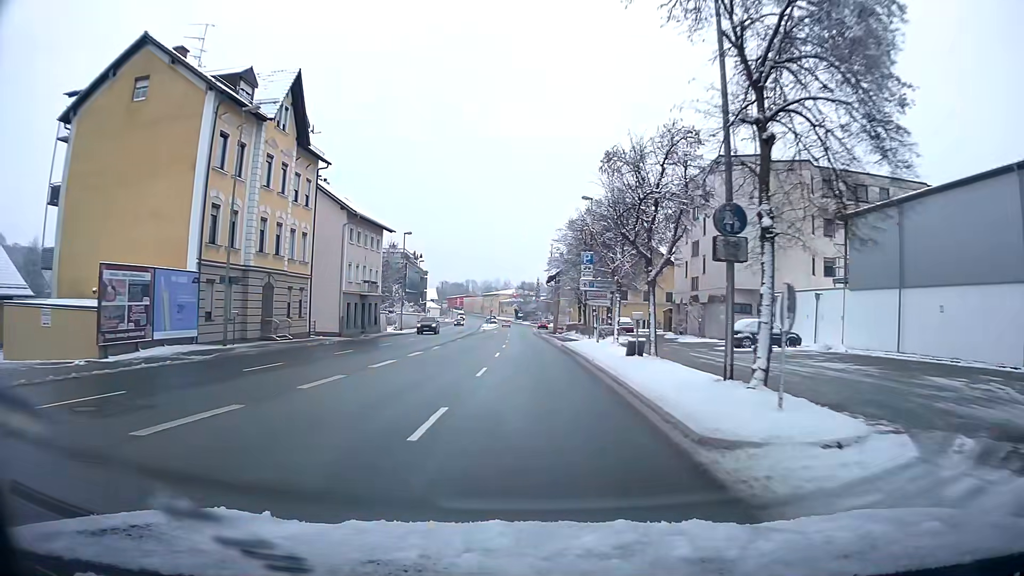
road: primary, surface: asphalt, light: Day
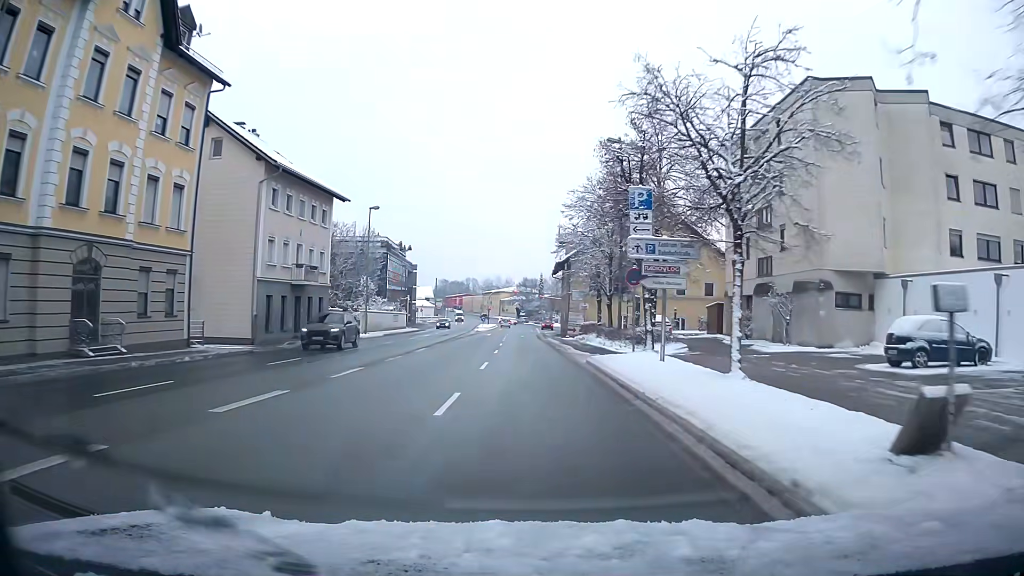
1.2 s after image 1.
(0.0, +16.0) m; 0°
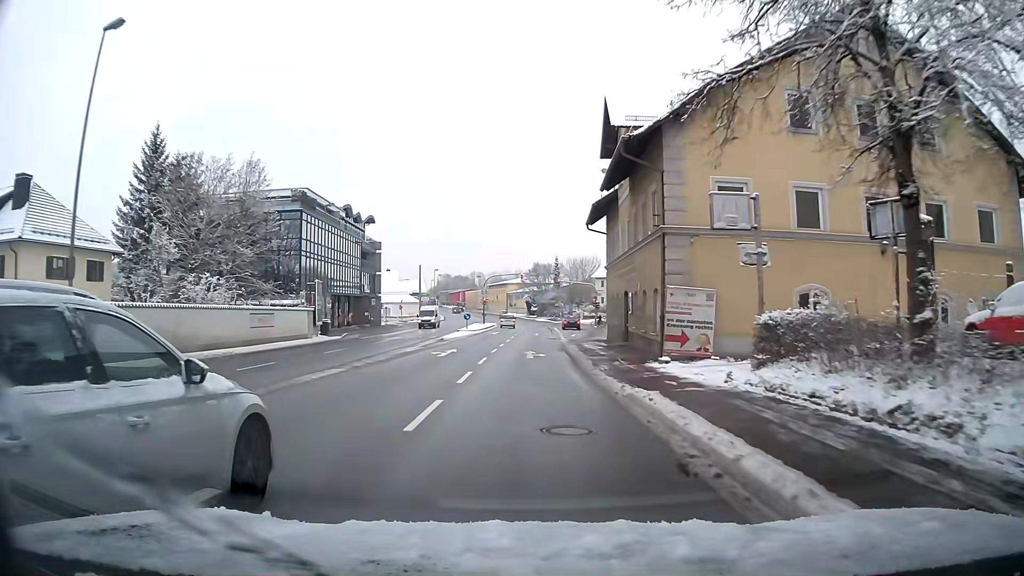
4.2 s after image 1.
(-0.4, +37.5) m; -1°
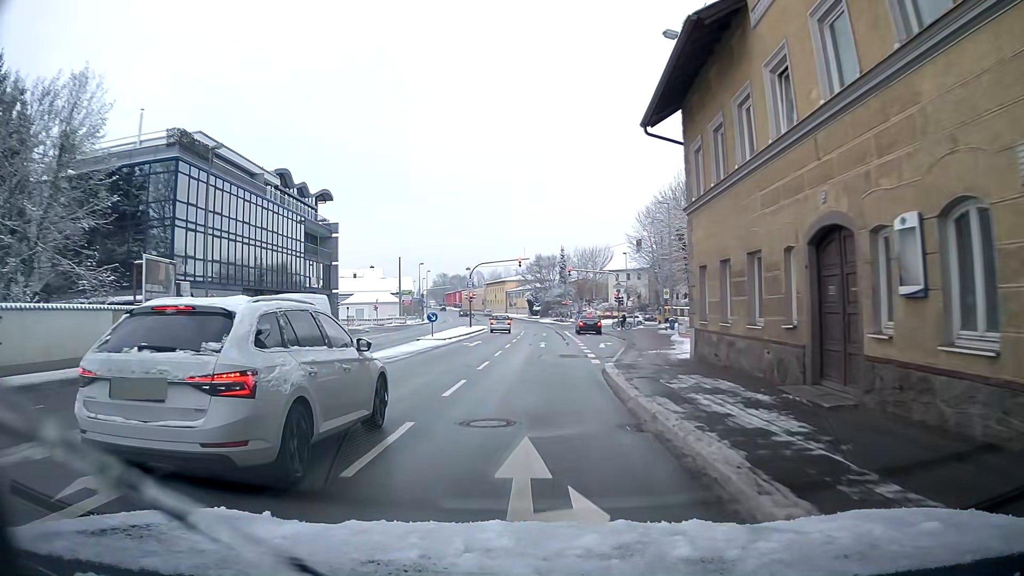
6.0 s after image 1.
(-0.1, +20.4) m; 0°
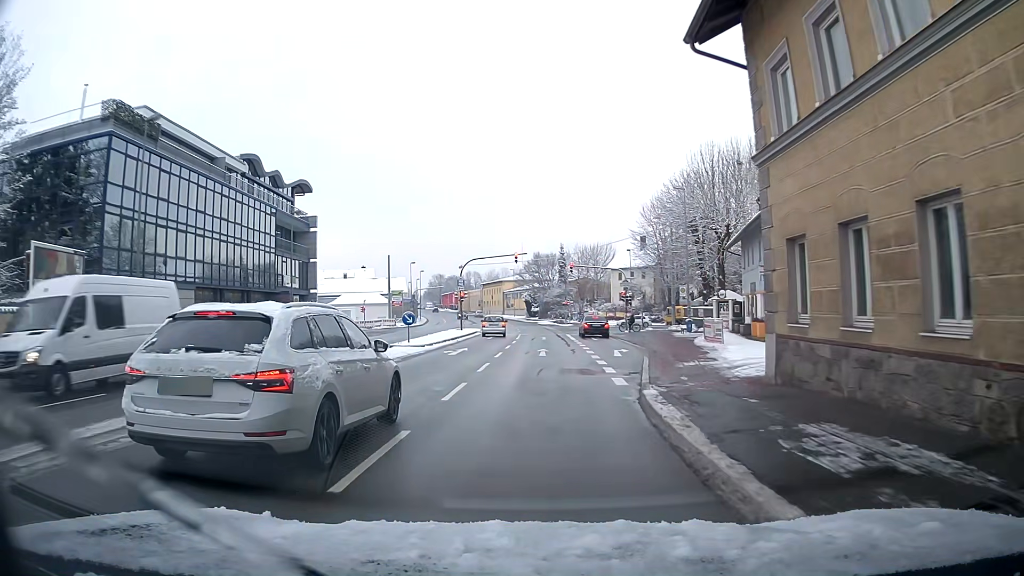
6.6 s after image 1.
(0.0, +6.3) m; 0°
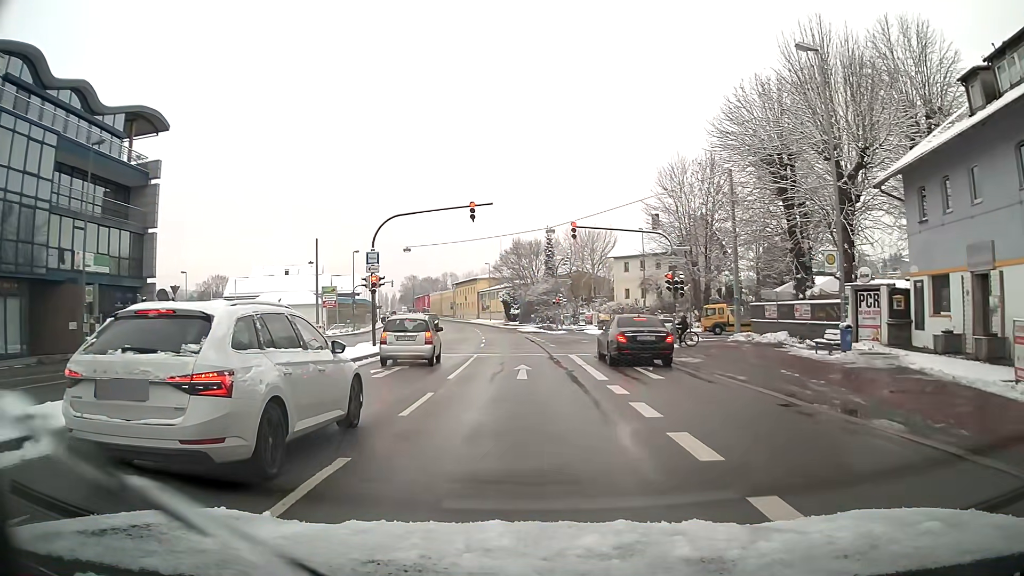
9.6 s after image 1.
(+0.3, +25.3) m; +1°
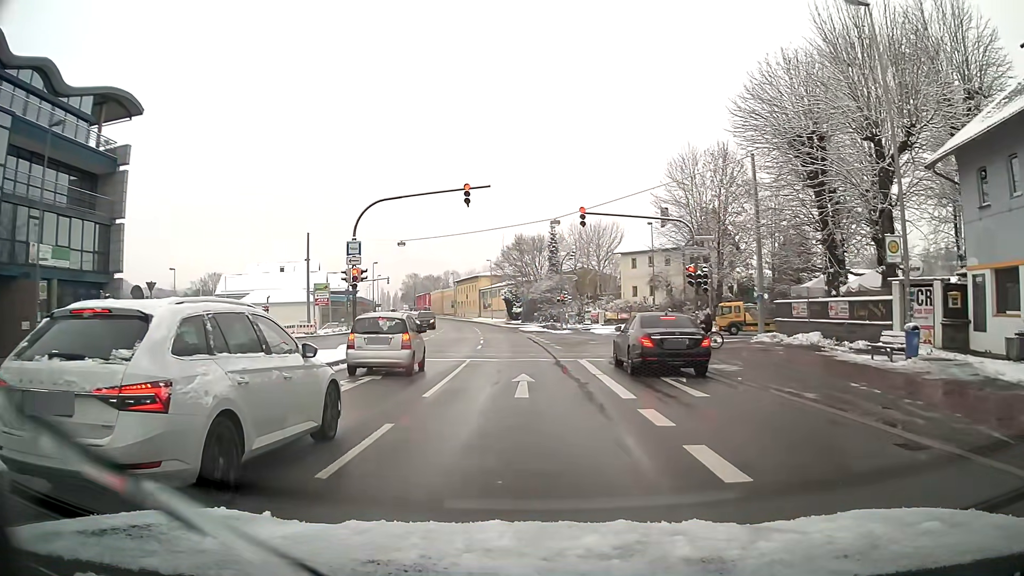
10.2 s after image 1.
(0.0, +3.7) m; 0°
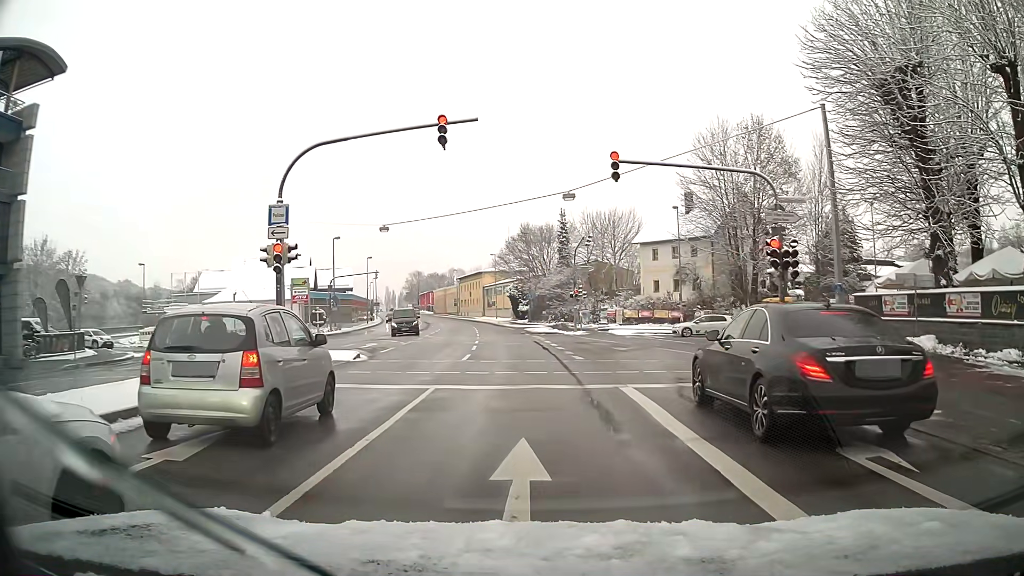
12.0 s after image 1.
(0.0, +8.9) m; -1°
(0, +10) (0, +20) (-1, +30) (-2, +40) (-2, +50) (-3, +60) (-5, +70) (-6, +80) (-7, +90) (-9, +99) m
